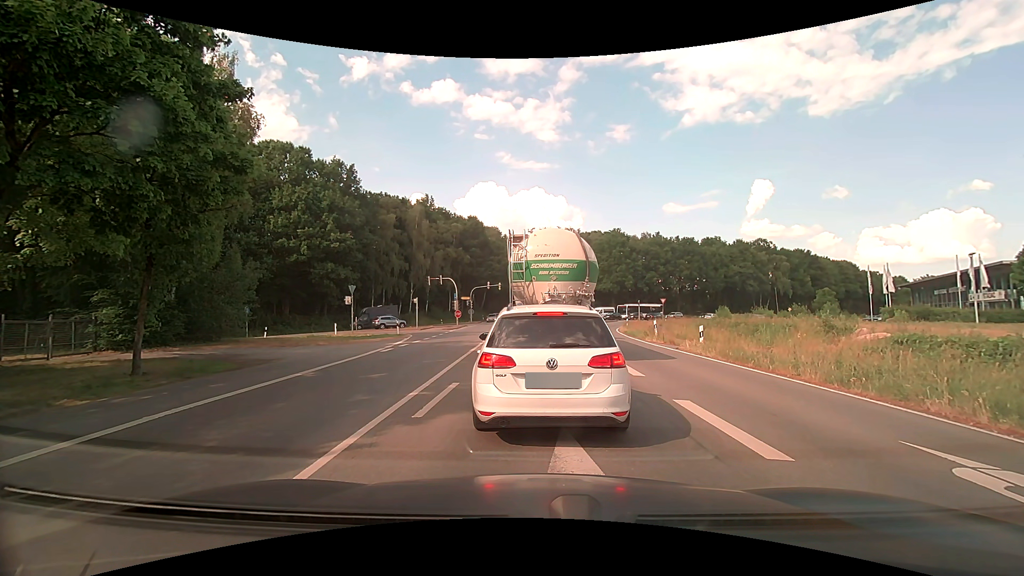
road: primary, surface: asphalt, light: Day
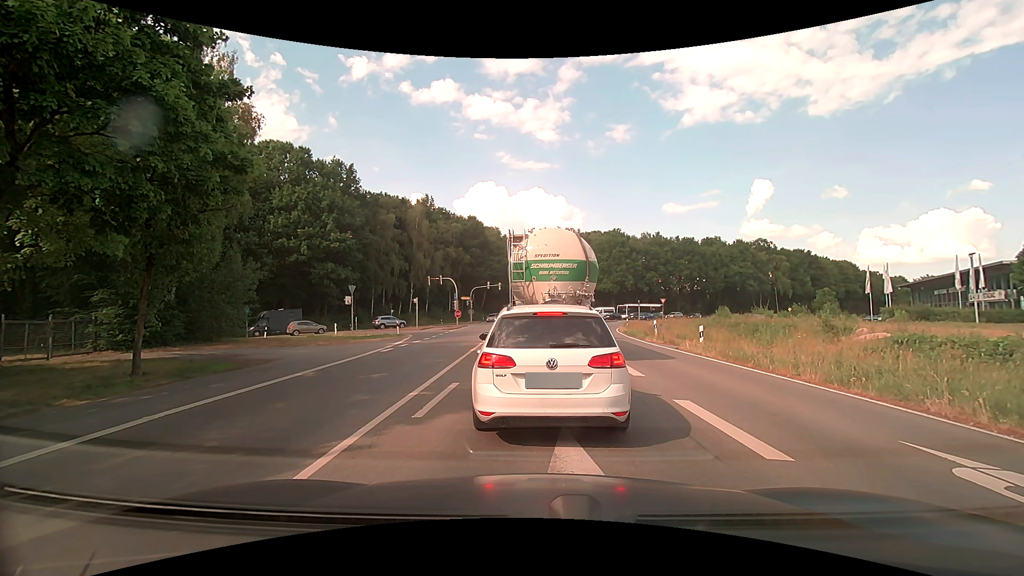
(0.0, 0.0) m; 0°
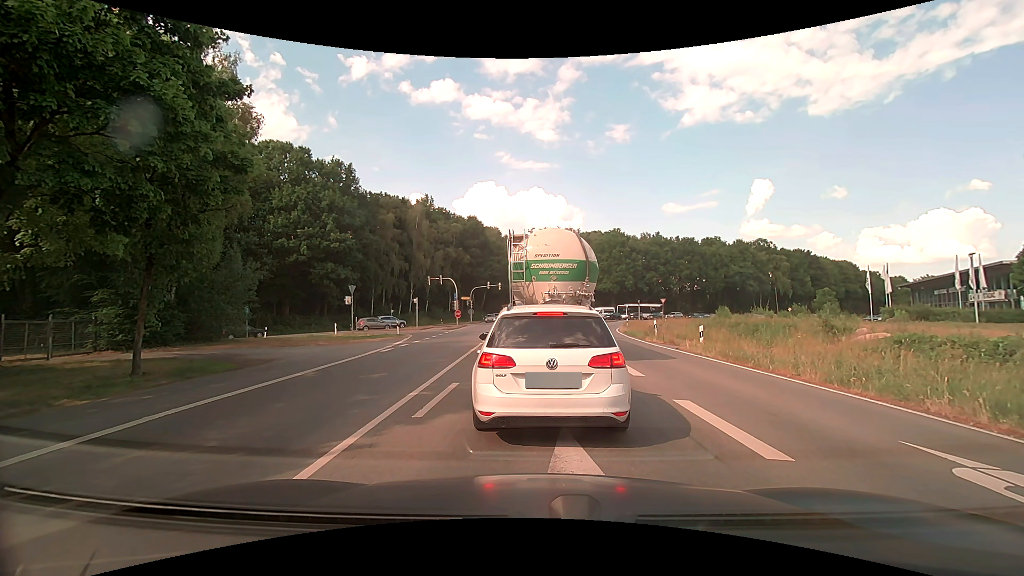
(0.0, 0.0) m; 0°
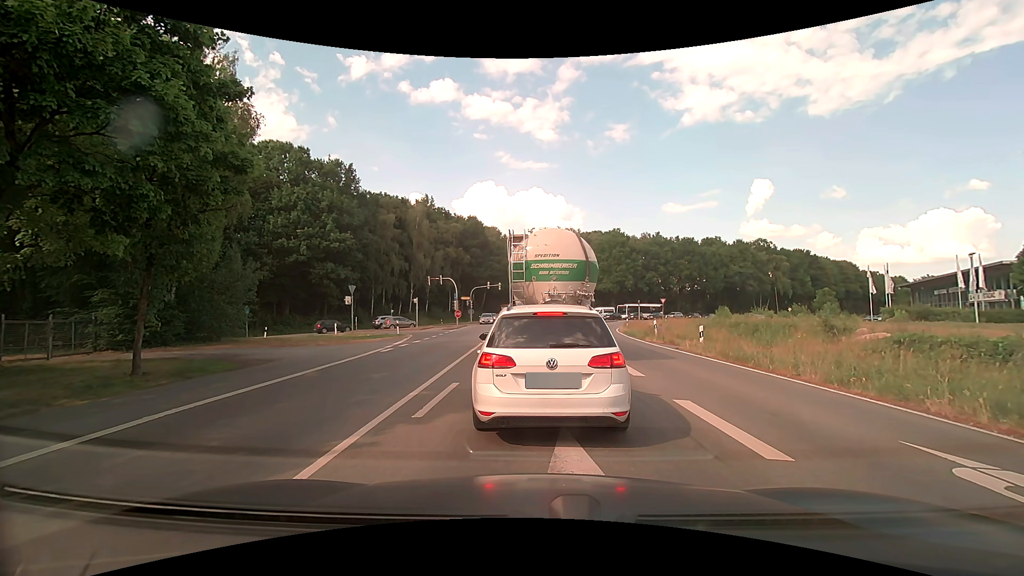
(0.0, 0.0) m; 0°
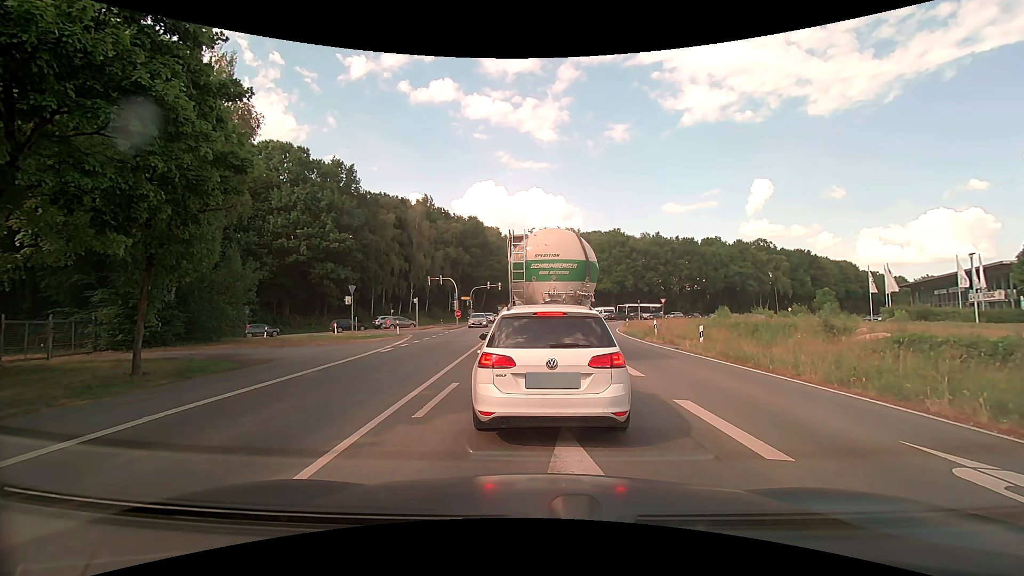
(0.0, 0.0) m; 0°
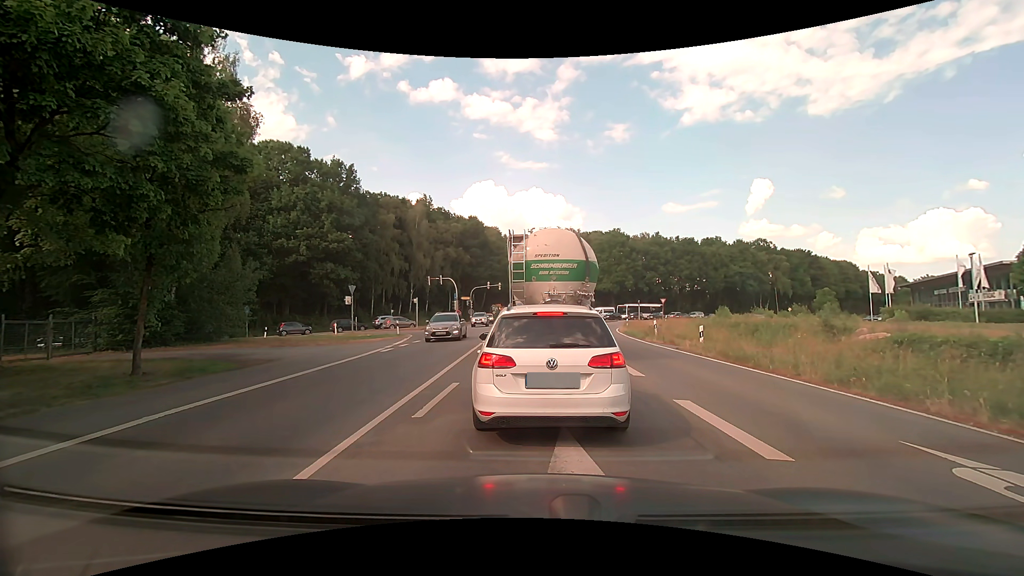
(0.0, 0.0) m; 0°
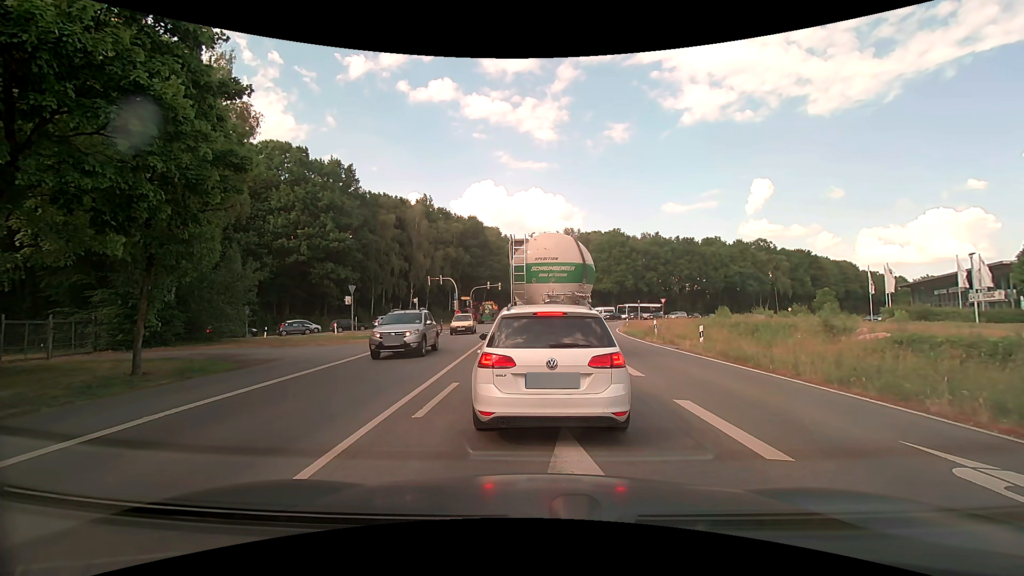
(0.0, 0.0) m; 0°
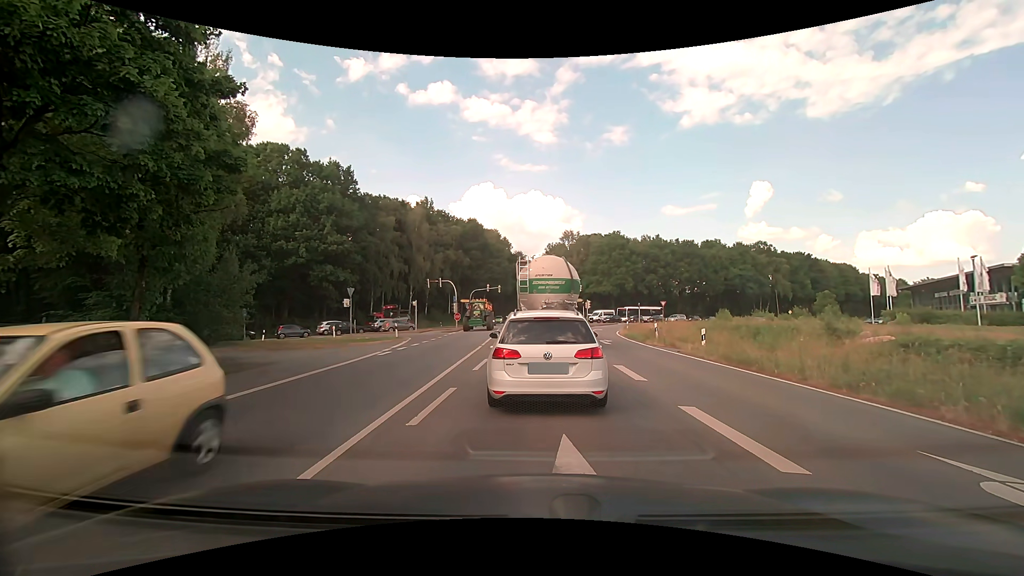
(0.0, +0.3) m; 0°
